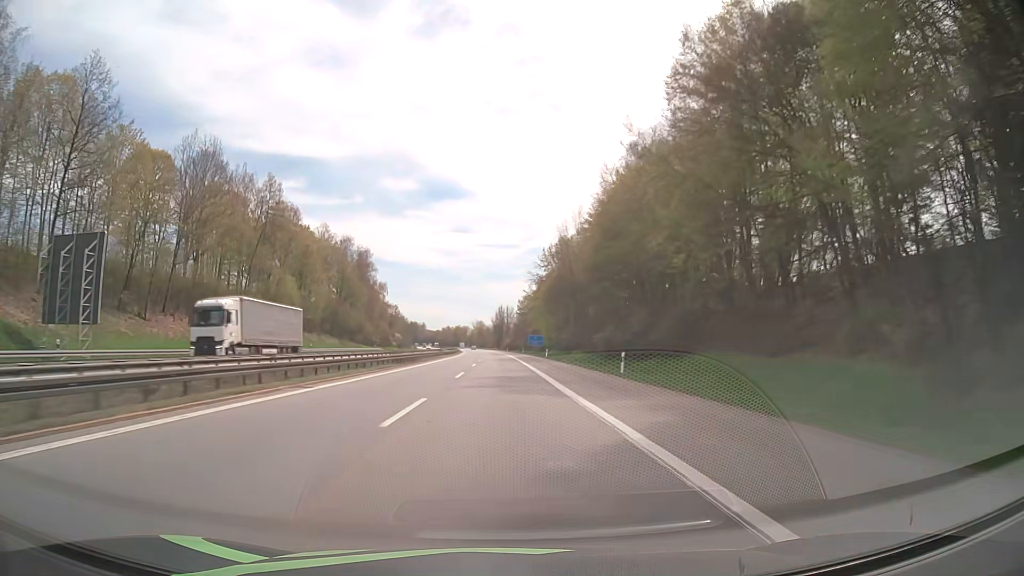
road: motorway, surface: asphalt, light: Day
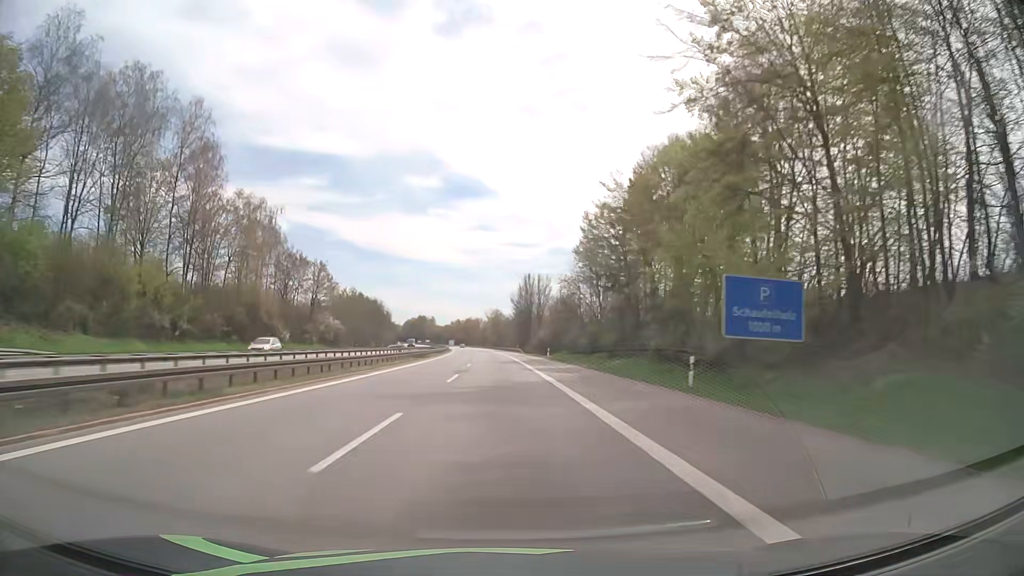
(-1.9, +111.3) m; -2°
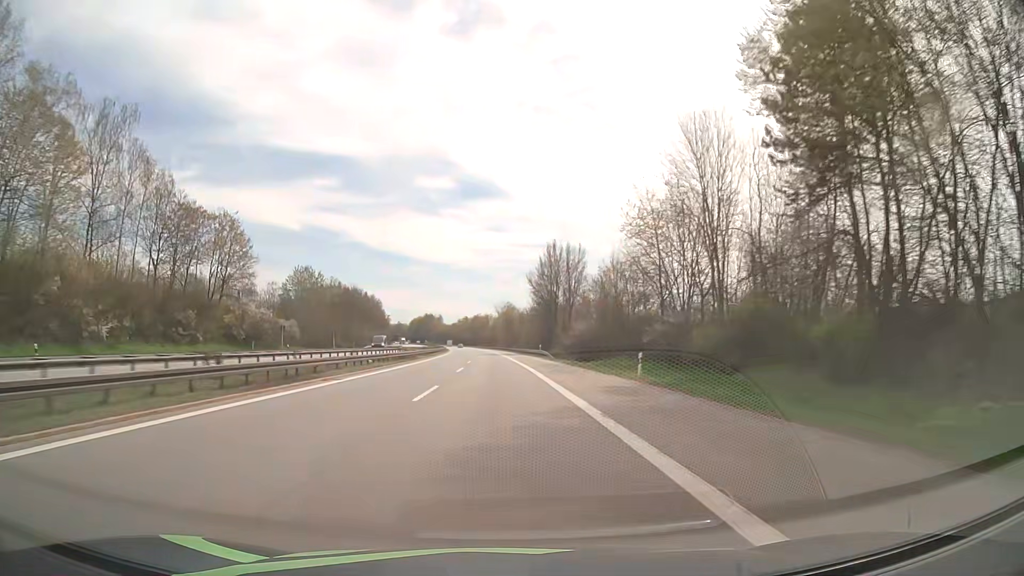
(-0.4, +44.5) m; -1°
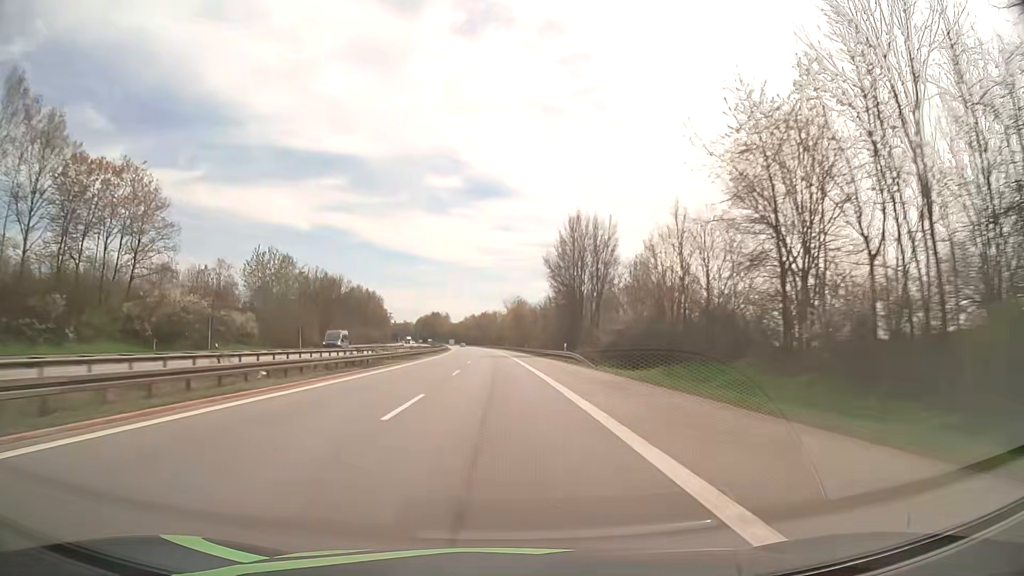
(-0.1, +22.3) m; -1°
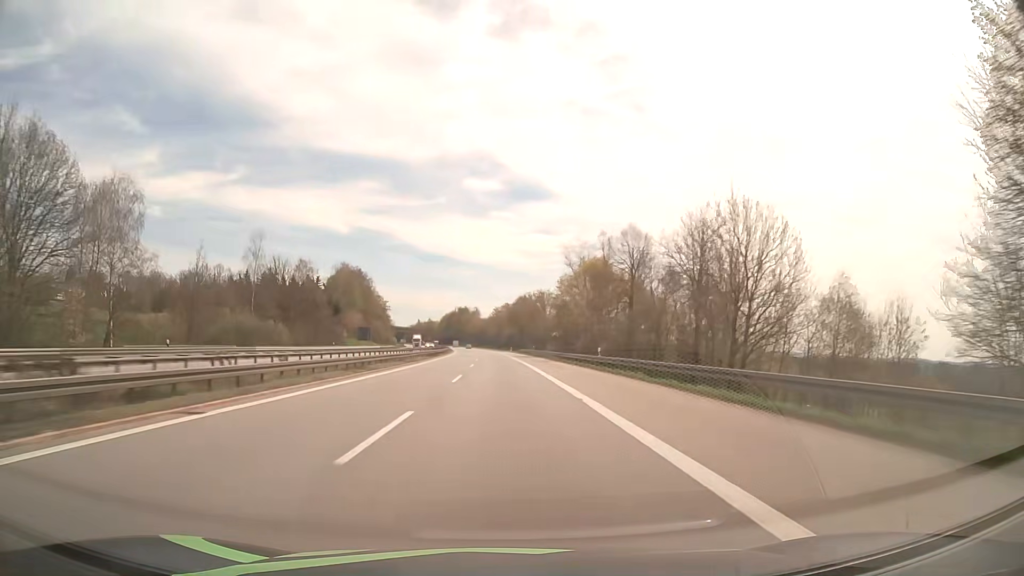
(-3.4, +111.6) m; -3°
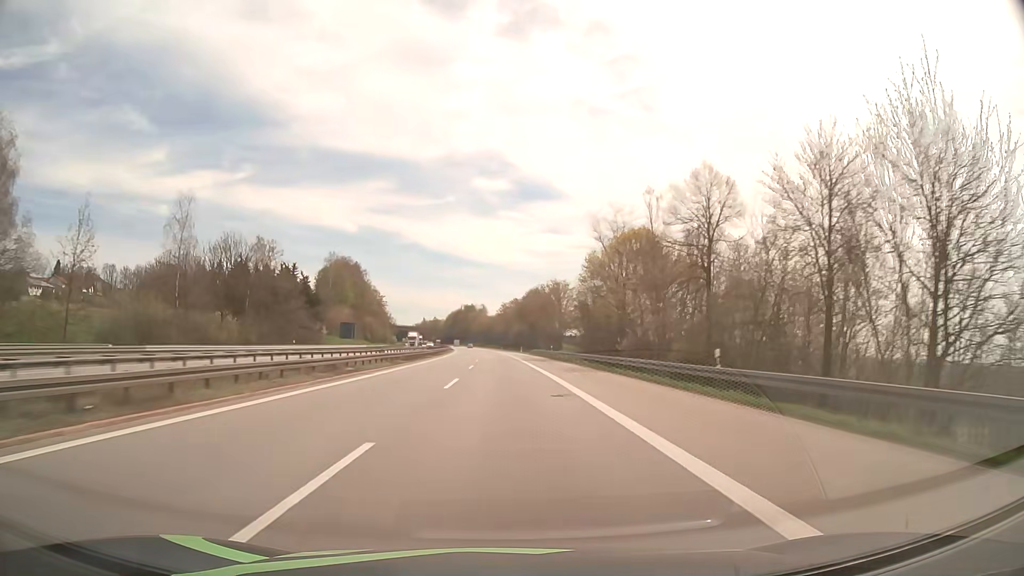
(-0.2, +22.4) m; -1°
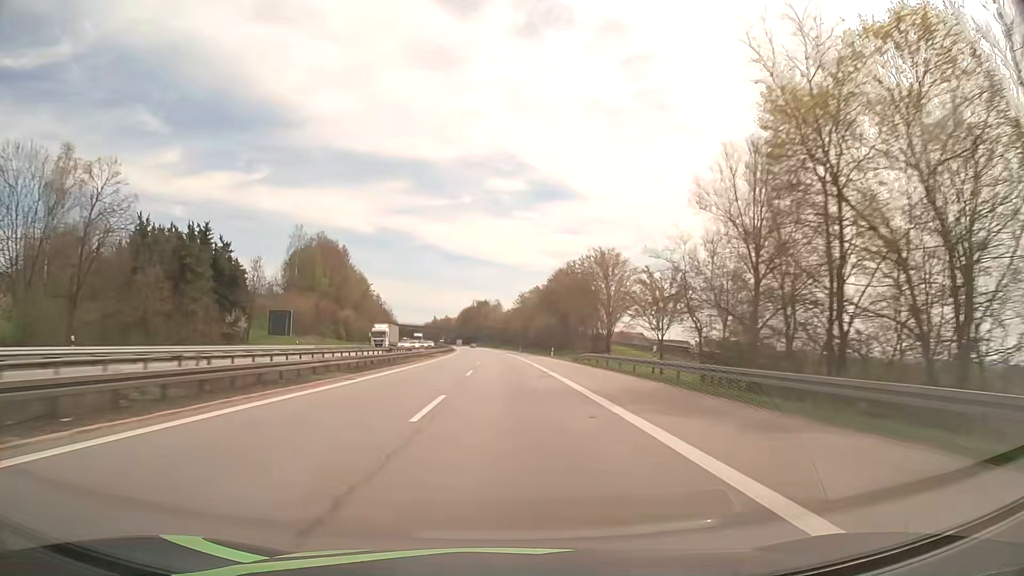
(-0.6, +44.9) m; -1°
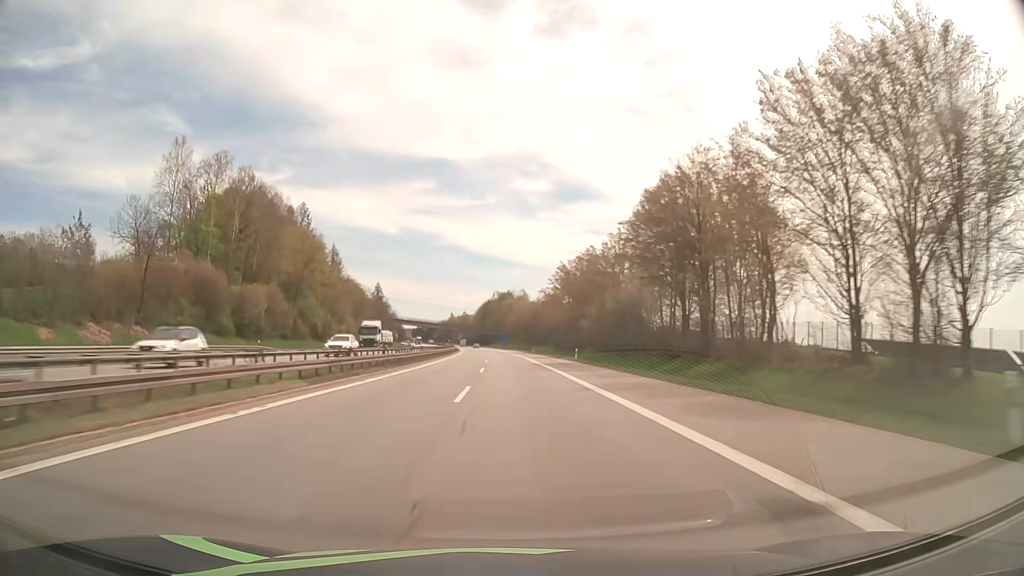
(-1.2, +67.6) m; -2°
(0, +10) (0, +20) (0, +30) (0, +40) (-1, +50) (-1, +60) (-1, +70) (-1, +80) (-2, +90) (-2, +100) m
